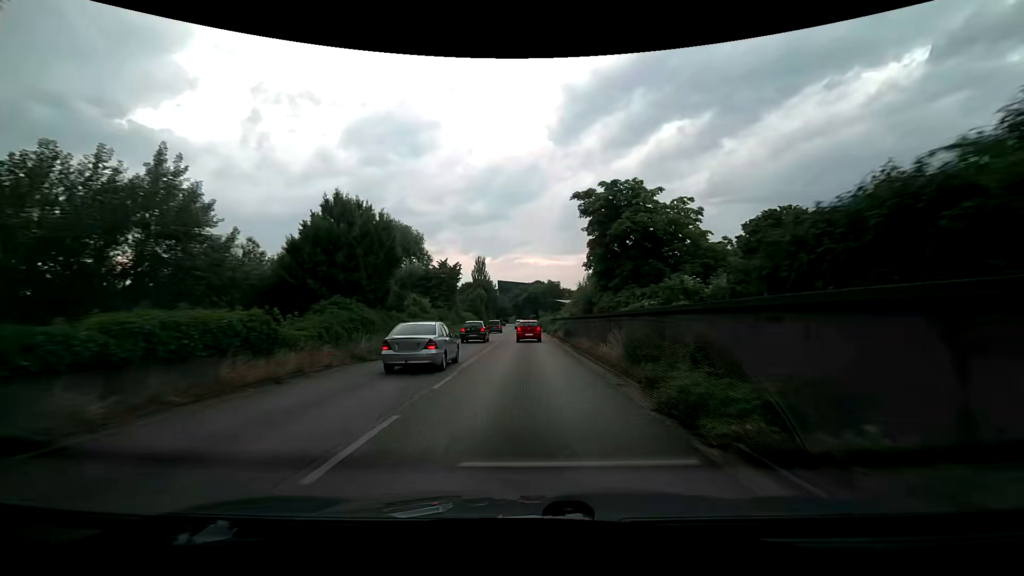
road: trunk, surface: asphalt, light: Day
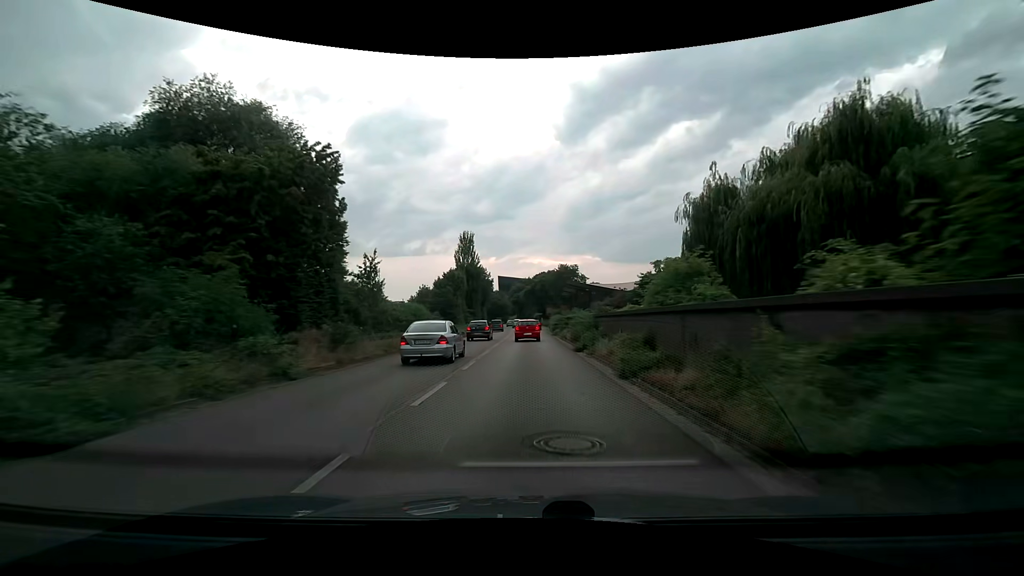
(0.0, +38.4) m; 0°
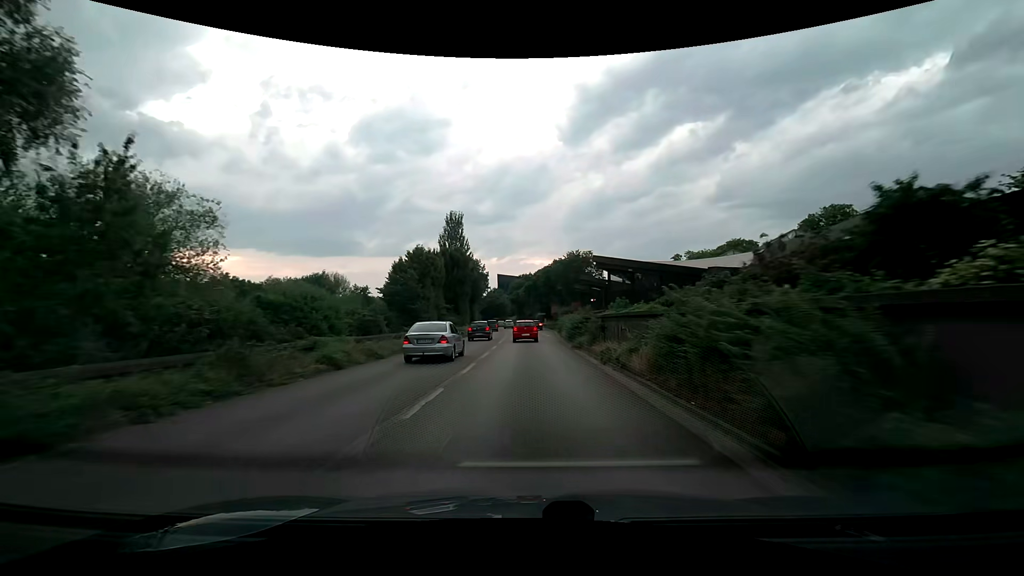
(0.0, +18.9) m; 0°
(0, +10) (0, +20) (0, +30) (0, +40) (0, +50) (-1, +60) (-1, +70) (-2, +80) (-3, +90) (-4, +100) m
